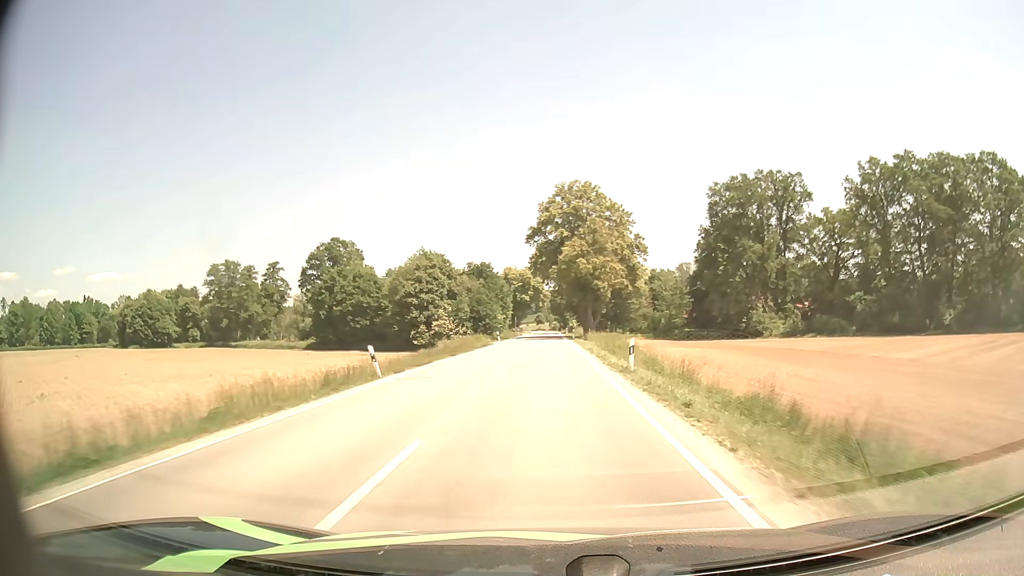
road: secondary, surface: asphalt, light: Day
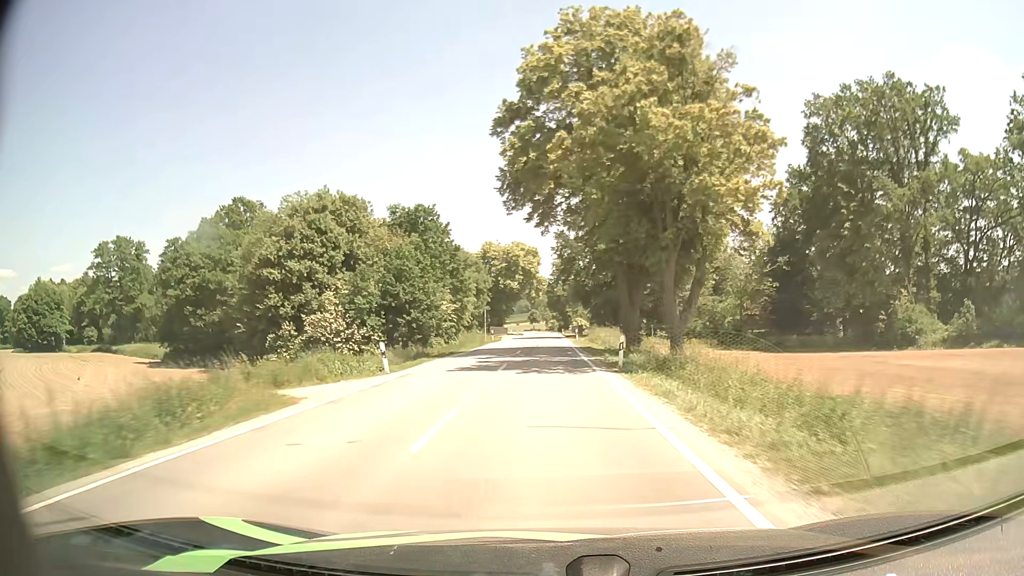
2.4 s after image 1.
(0.0, +45.3) m; 0°
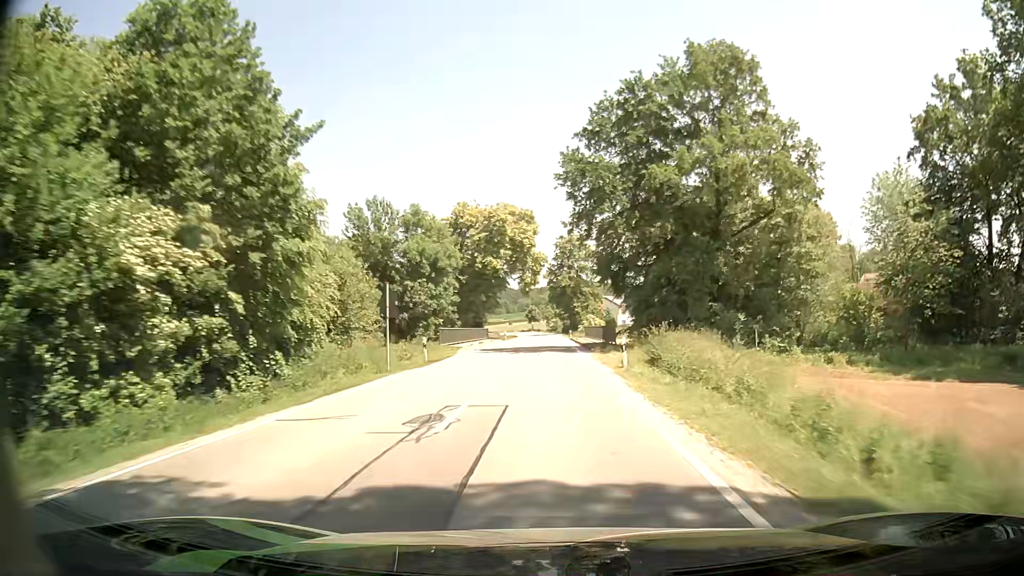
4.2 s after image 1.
(0.0, +34.8) m; 0°
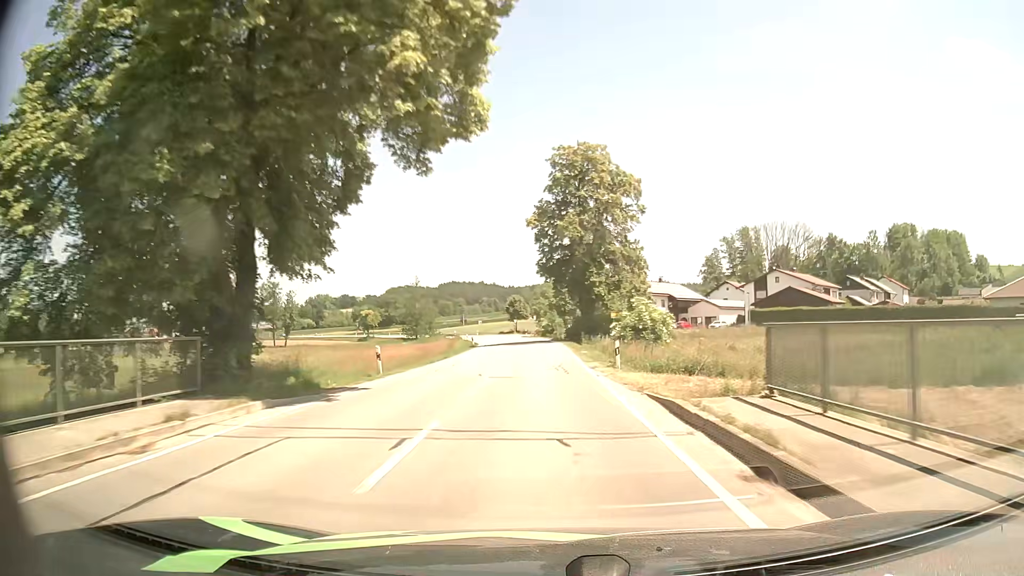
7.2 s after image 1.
(-0.1, +58.1) m; 0°
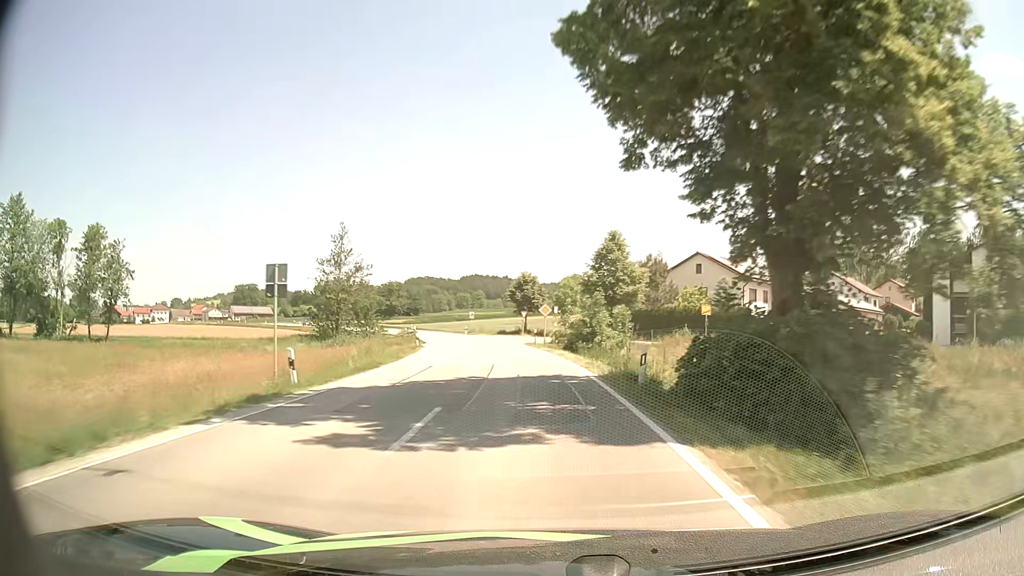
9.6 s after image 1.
(-0.1, +44.9) m; -1°
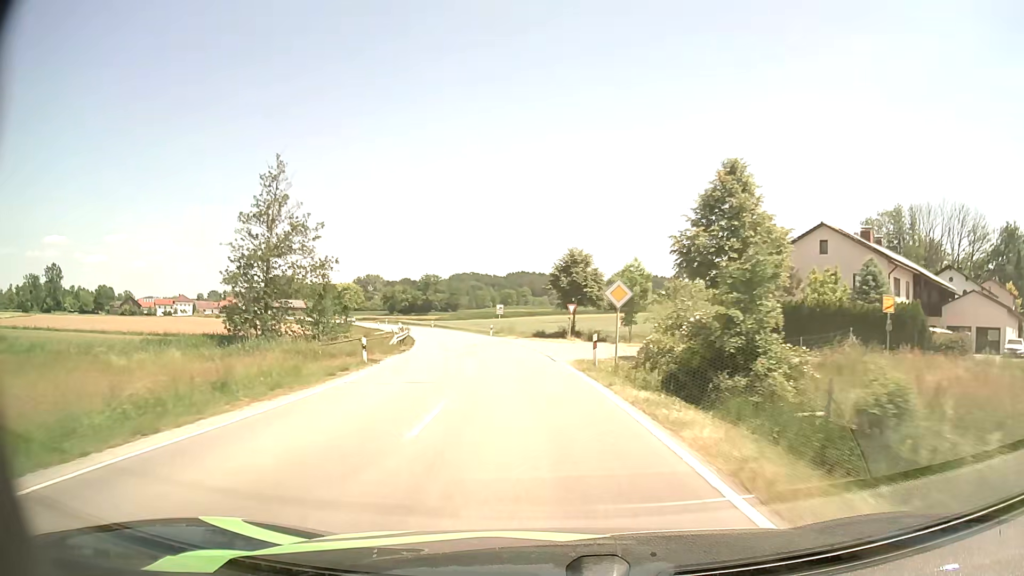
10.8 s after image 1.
(-0.8, +21.7) m; -4°
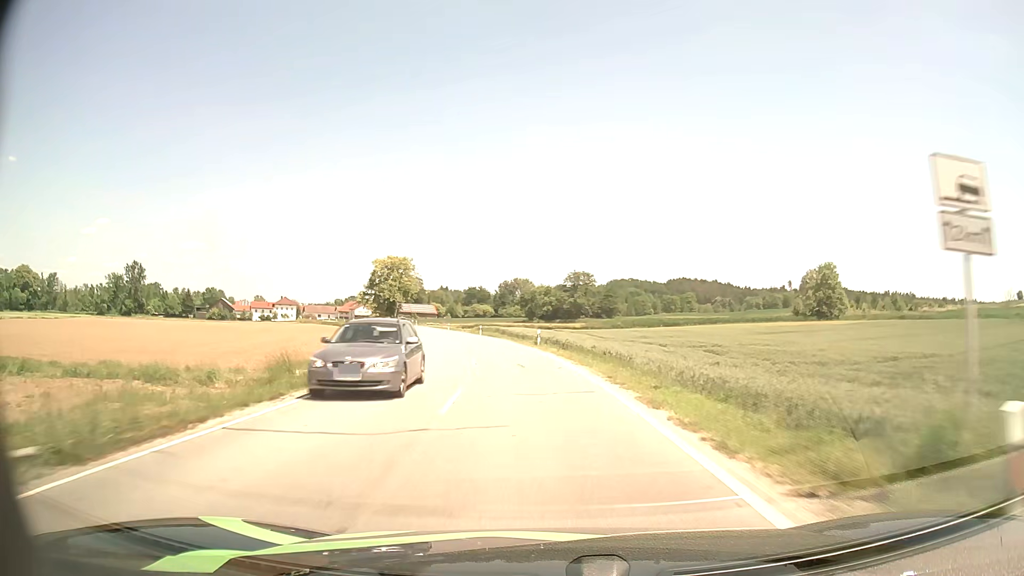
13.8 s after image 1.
(-6.1, +54.6) m; -13°
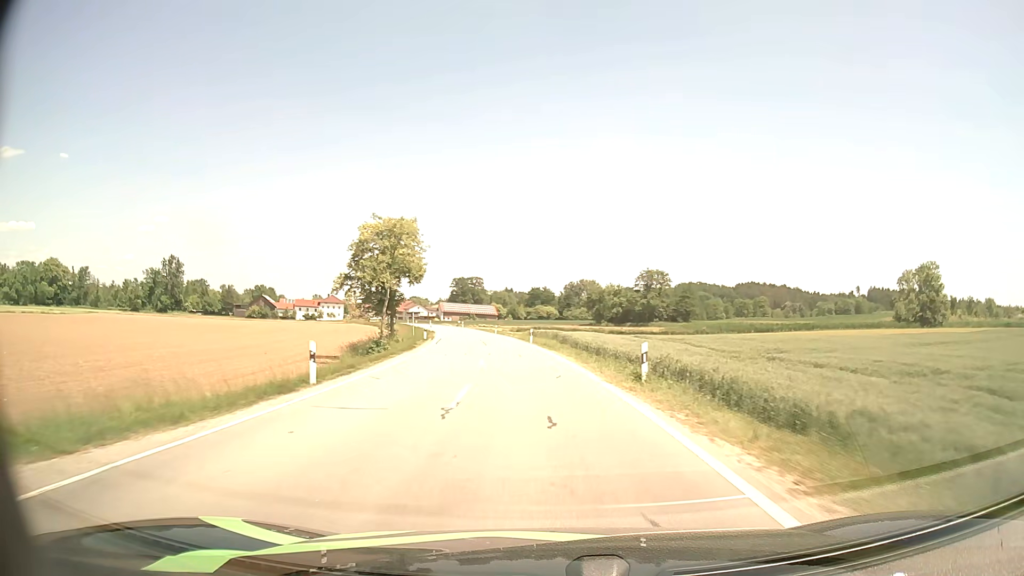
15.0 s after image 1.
(-1.1, +22.5) m; -6°
(0, +10) (-1, +20) (-1, +30) (-2, +40) (-4, +50) (-5, +60) (-7, +70) (-9, +79) (-11, +89) (-13, +99) m
